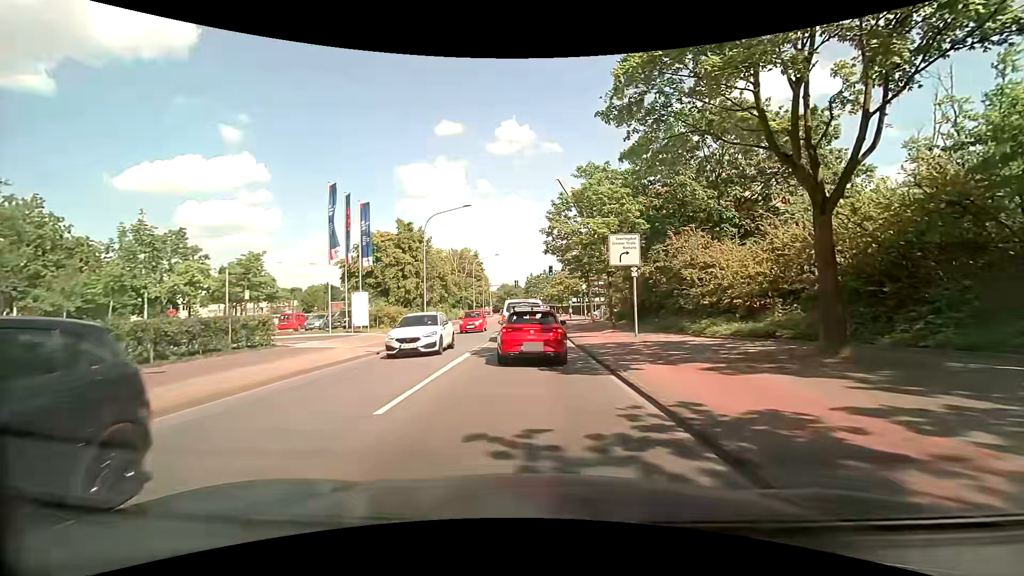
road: tertiary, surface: asphalt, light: Day
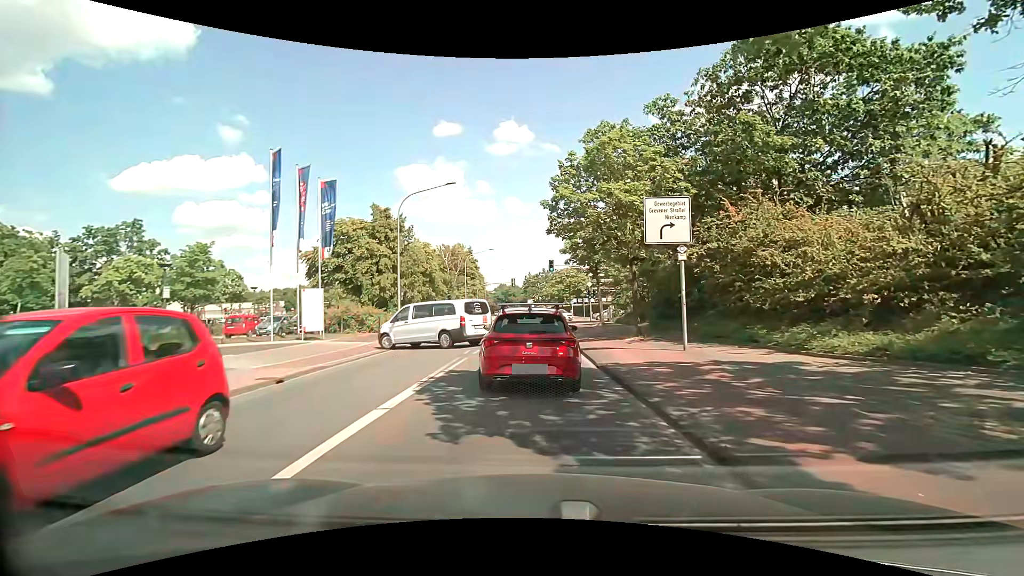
(0.0, +7.1) m; +2°
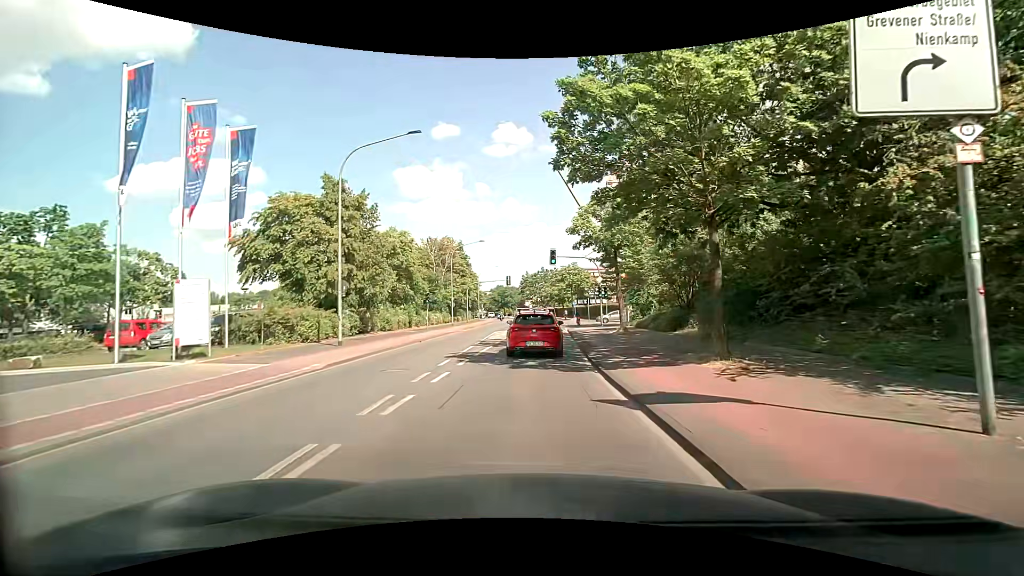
(-0.3, +9.9) m; -1°
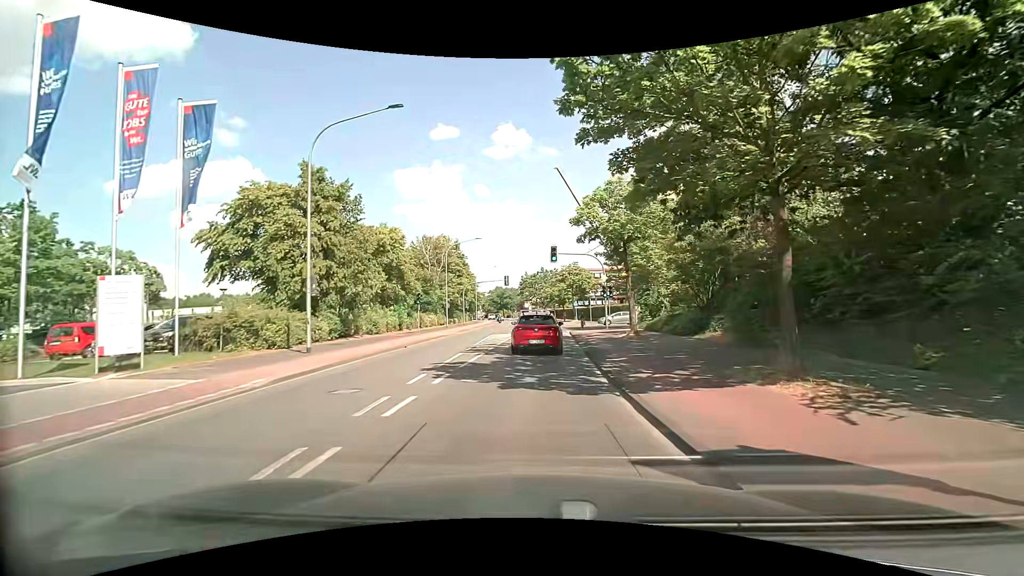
(0.0, +3.2) m; 0°
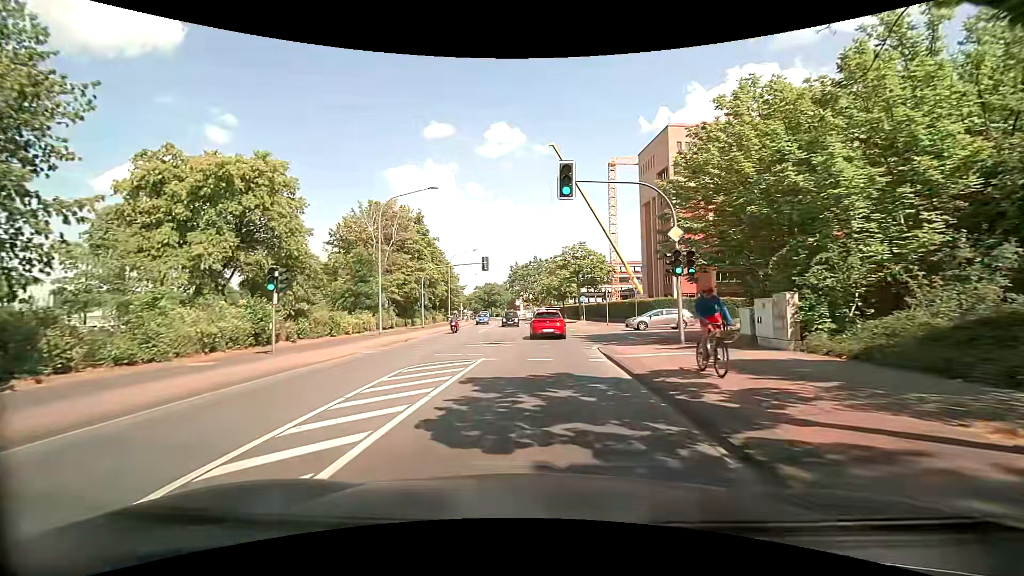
(0.0, +21.5) m; +1°
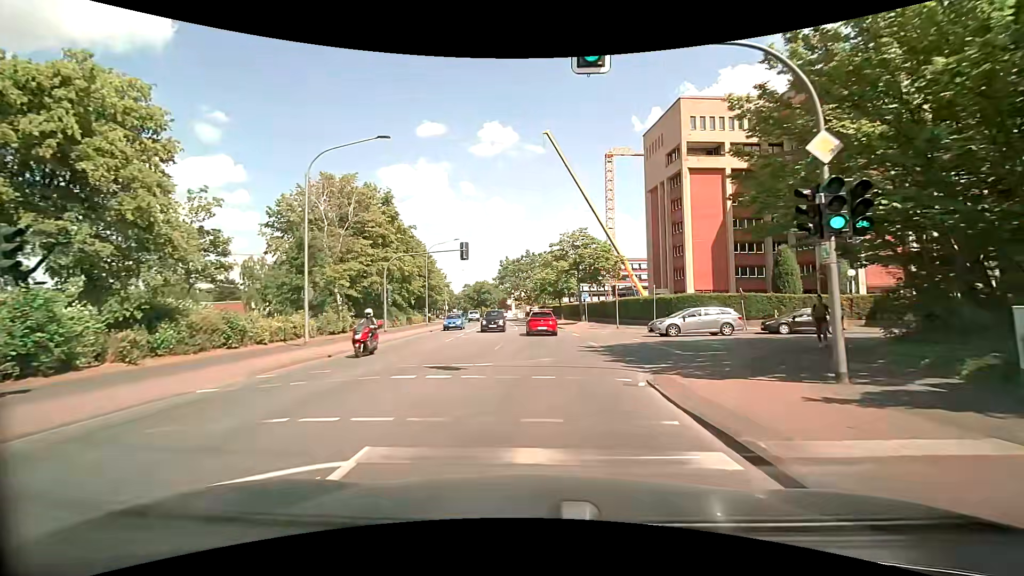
(0.0, +9.5) m; 0°
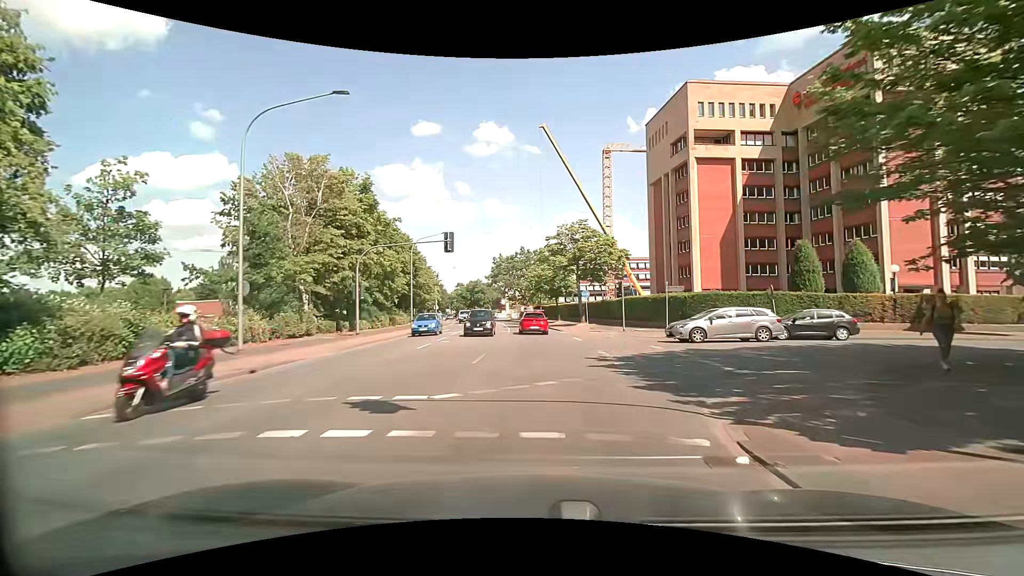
(0.0, +4.7) m; +1°
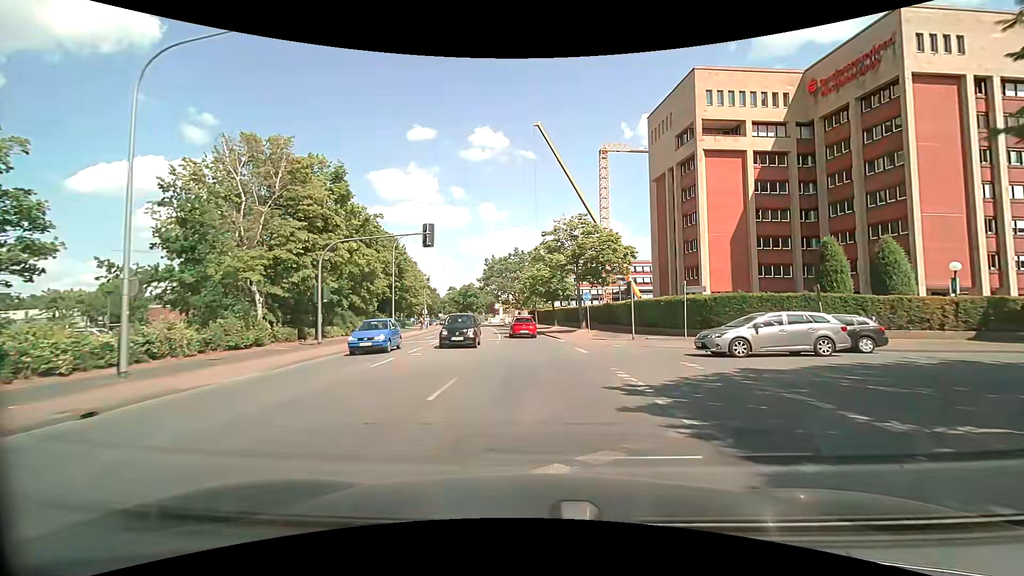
(0.0, +4.9) m; +1°
(0, +10) (0, +20) (0, +30) (-1, +40) (-2, +50) (-3, +60) (-4, +70) (-6, +80) (-8, +89) (-10, +99) m
